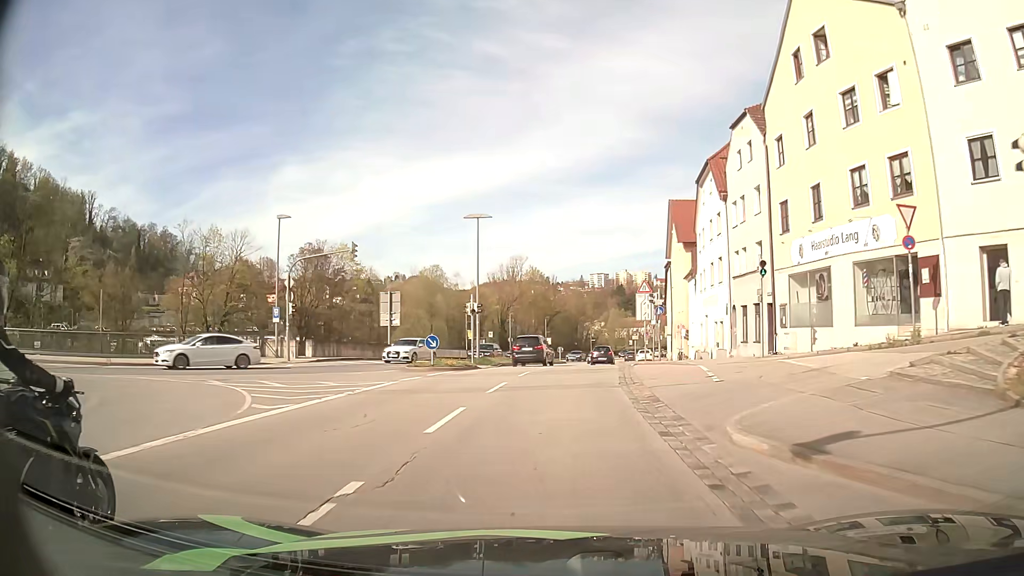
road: primary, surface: asphalt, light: Day
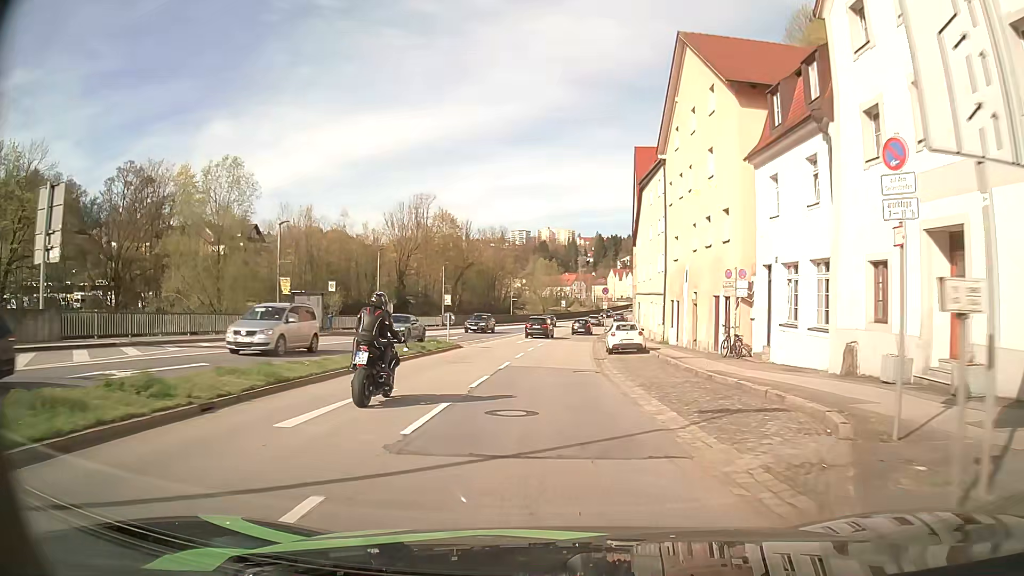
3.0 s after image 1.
(+1.9, +34.2) m; +7°
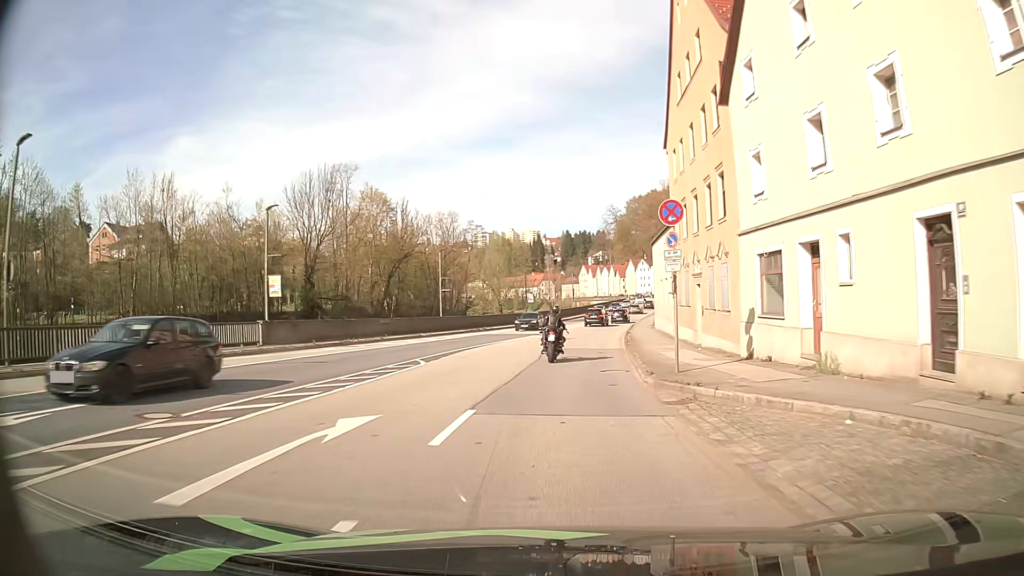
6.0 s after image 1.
(+0.8, +36.7) m; +2°
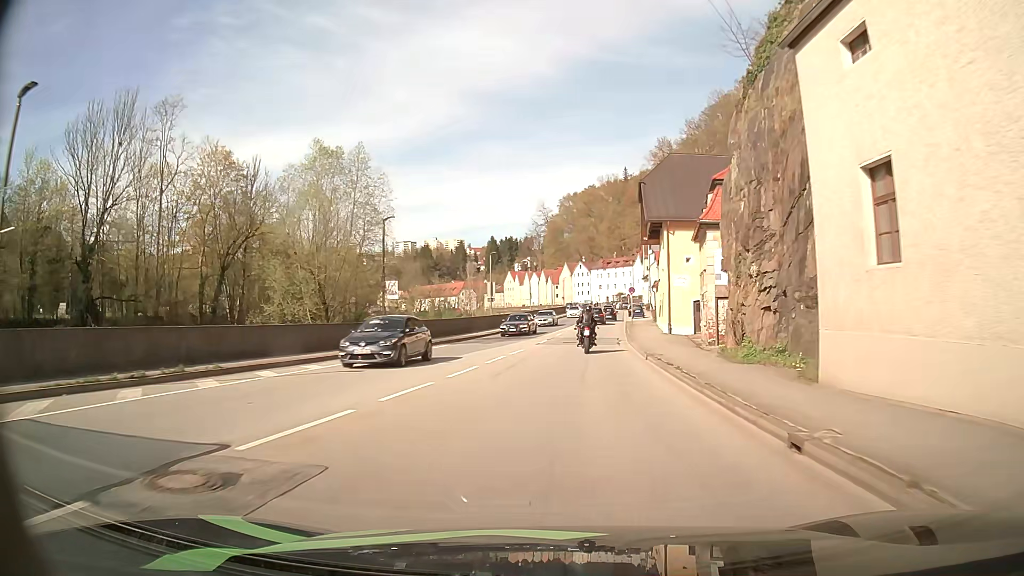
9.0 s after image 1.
(+2.5, +39.6) m; +7°
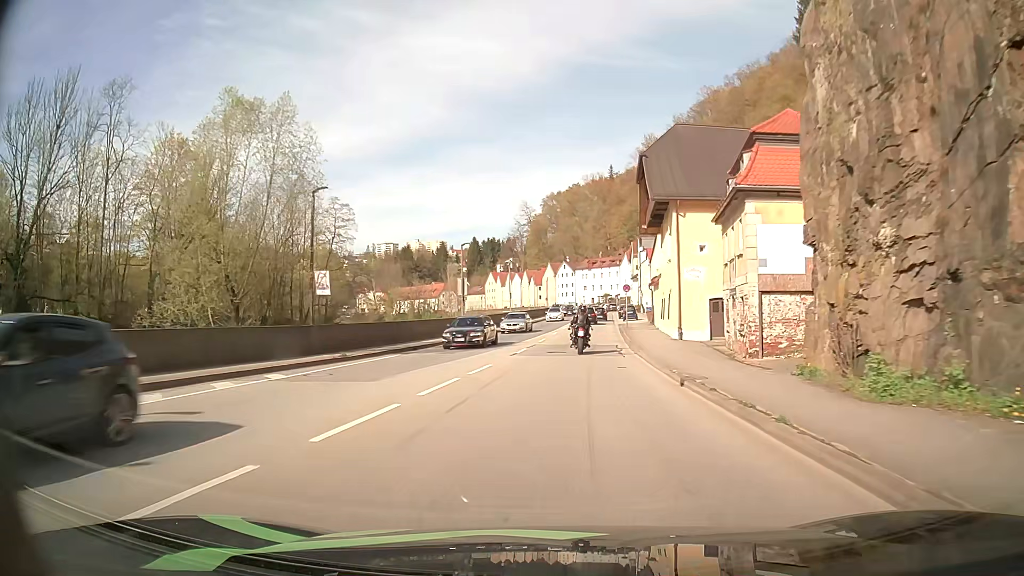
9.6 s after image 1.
(+0.1, +8.1) m; +2°
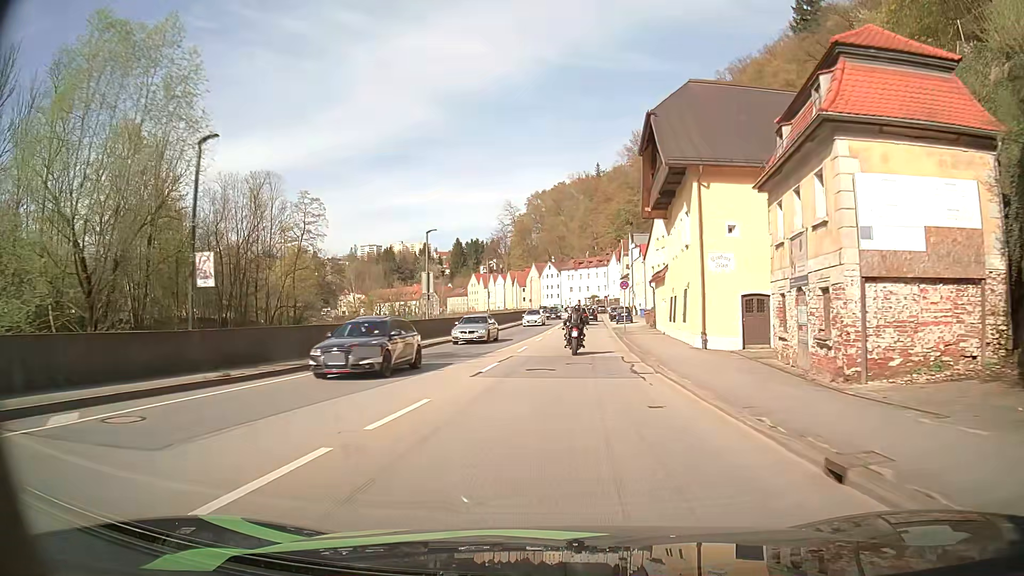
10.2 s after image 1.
(0.0, +8.0) m; +1°
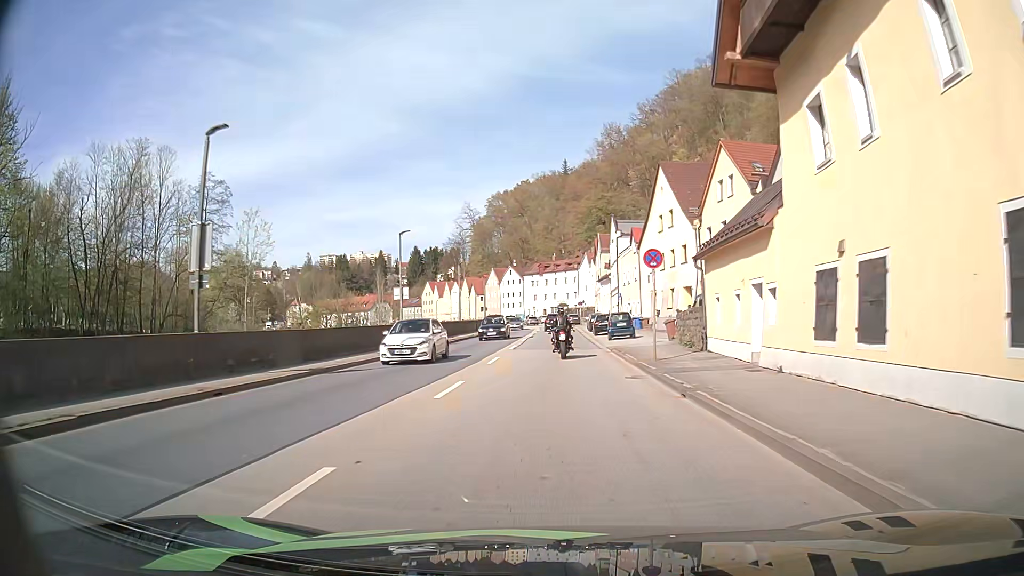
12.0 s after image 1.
(+0.6, +23.2) m; +3°
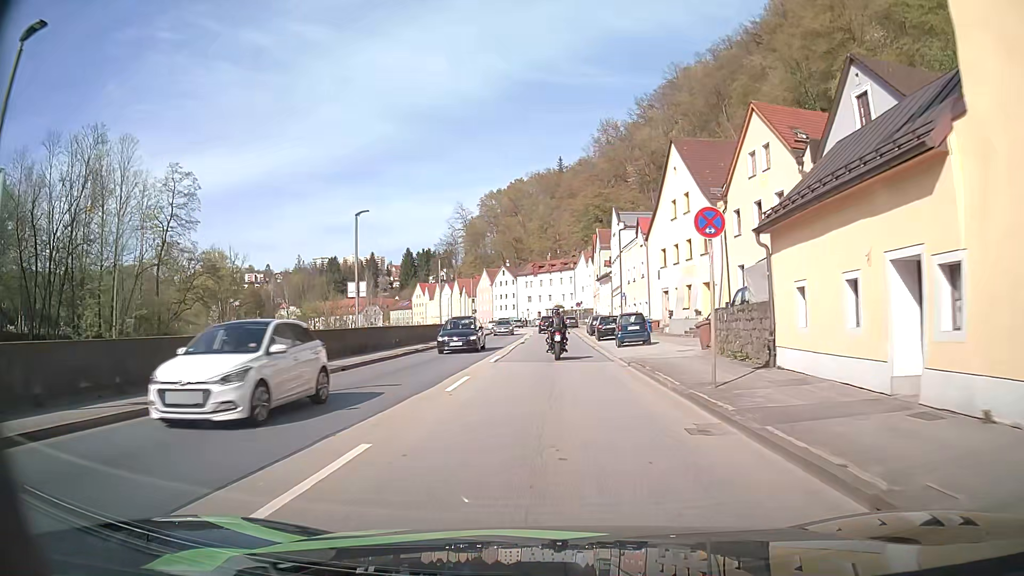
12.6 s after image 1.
(0.0, +7.7) m; 0°
(0, +10) (0, +20) (0, +30) (+1, +40) (+1, +50) (+1, +60) (+1, +70) (0, +80) (-1, +90) (-2, +100) m
